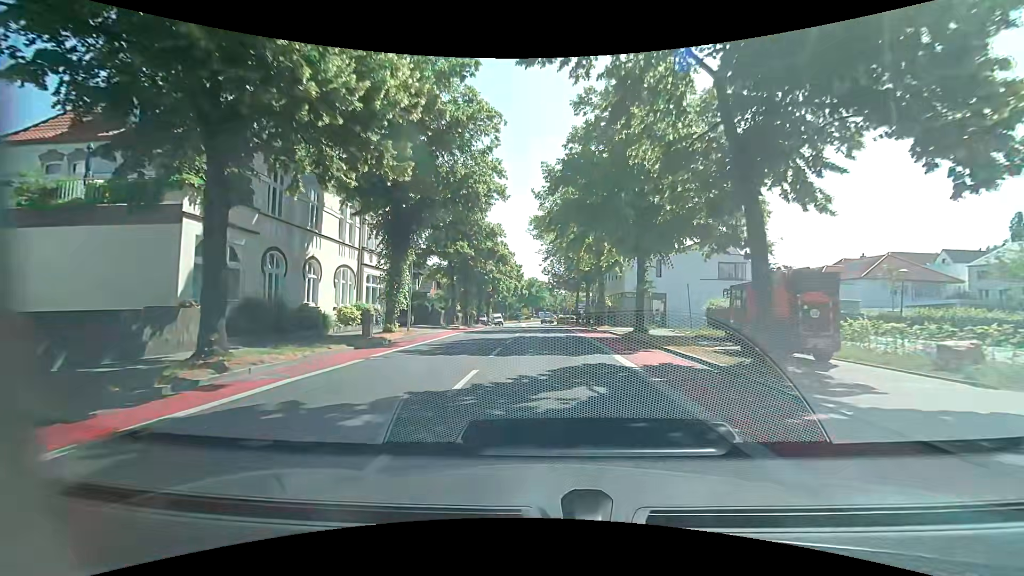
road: unclassified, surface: asphalt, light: Day
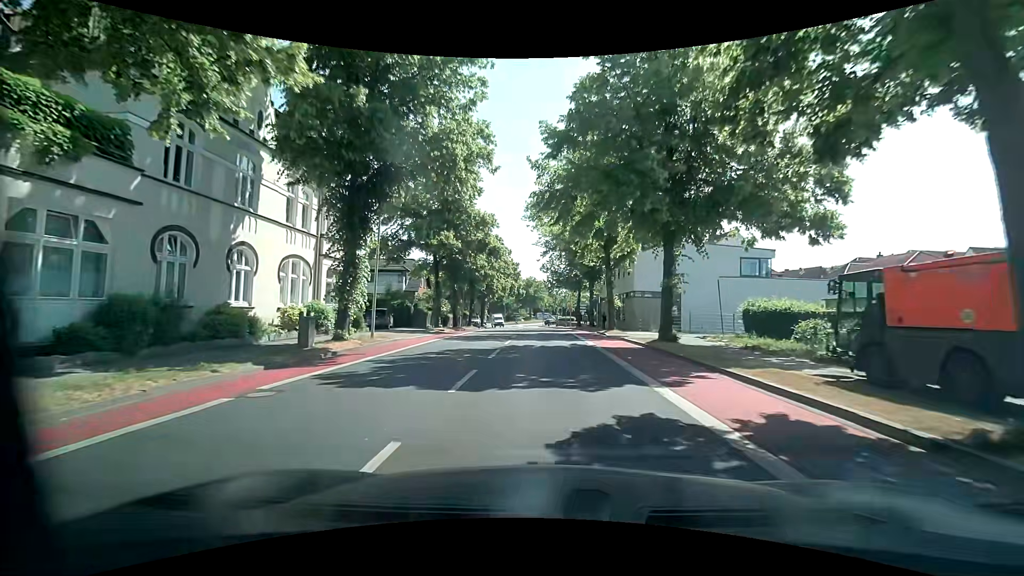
(-0.1, +5.7) m; -1°
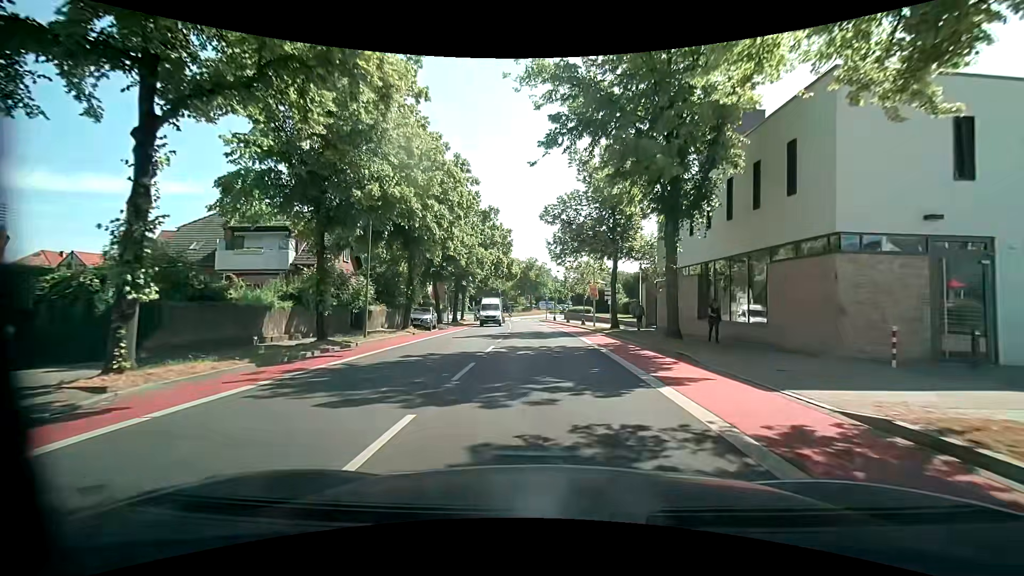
(0.0, +28.3) m; 0°
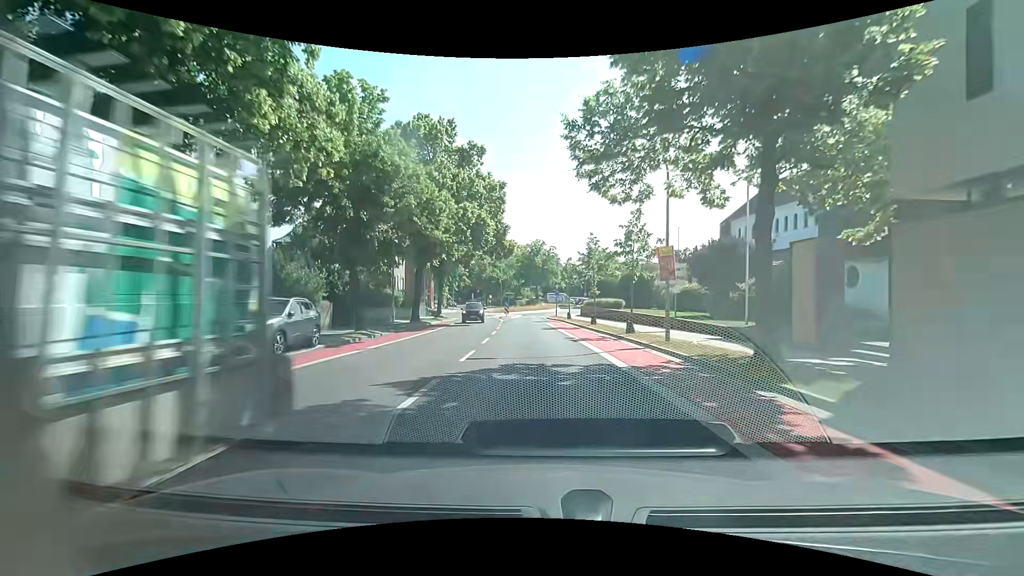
(-0.2, +20.8) m; 0°
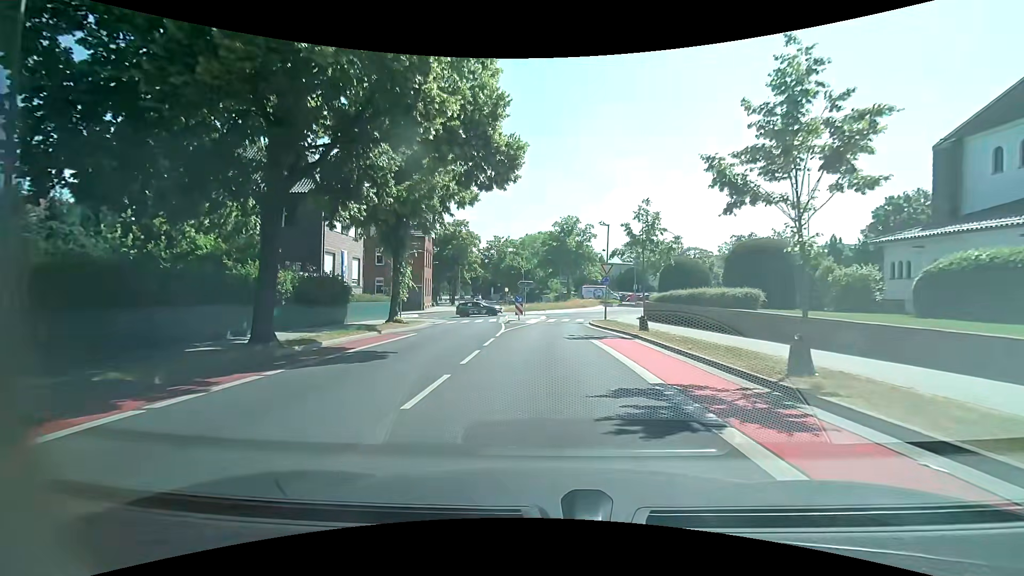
(-1.0, +23.4) m; -5°
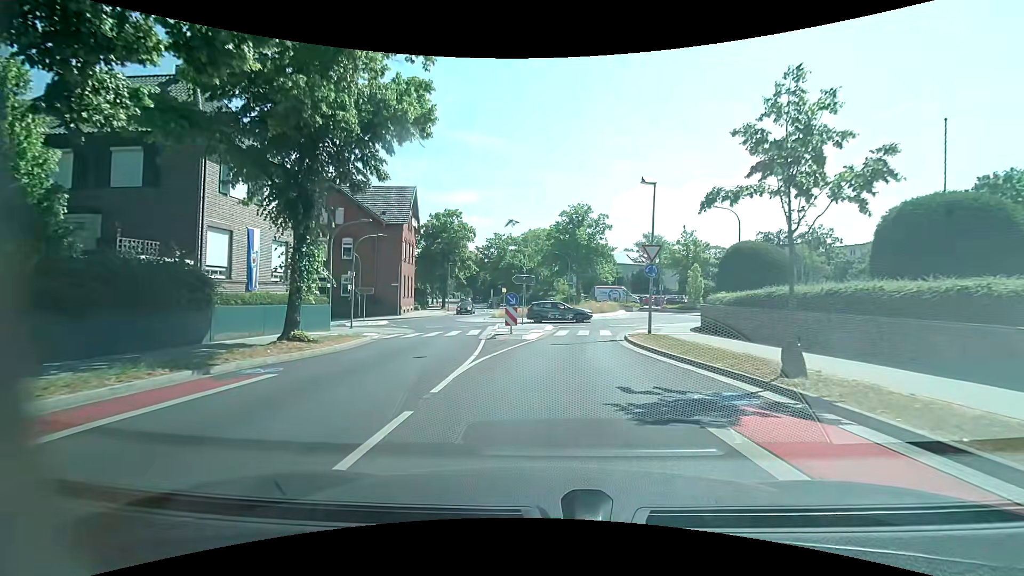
(0.0, +12.0) m; 0°
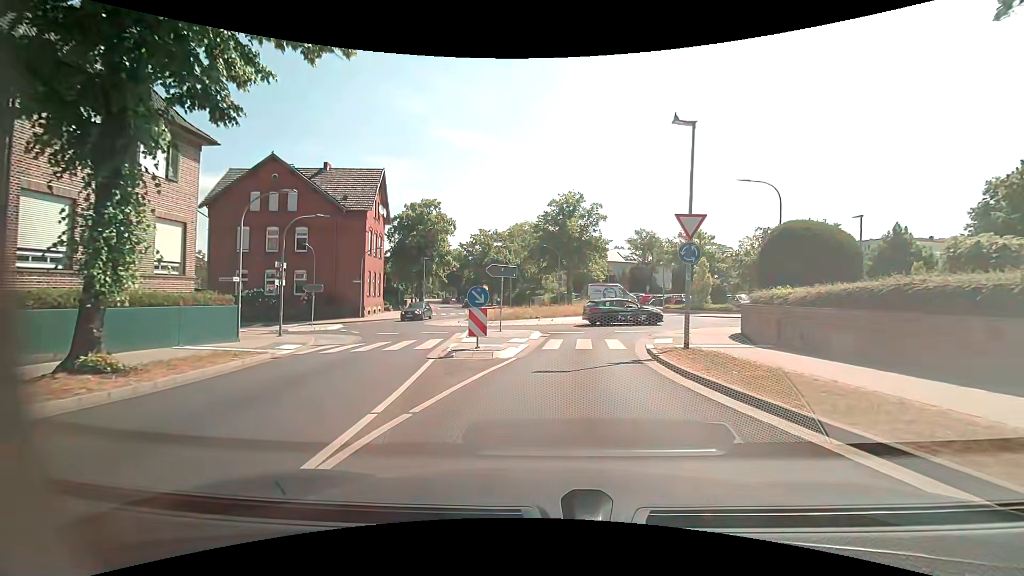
(+0.1, +6.9) m; +2°
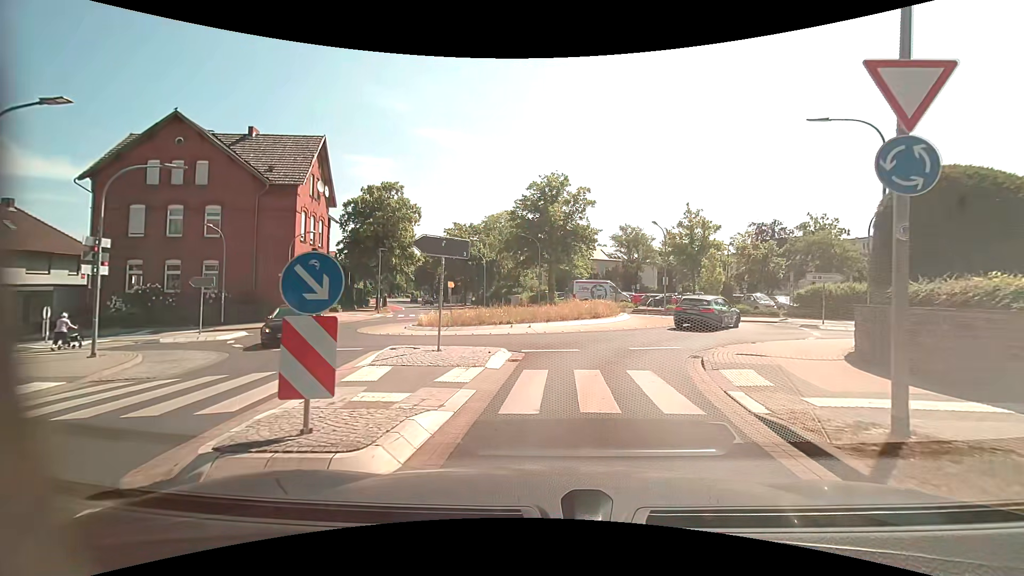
(+0.1, +8.6) m; 0°
